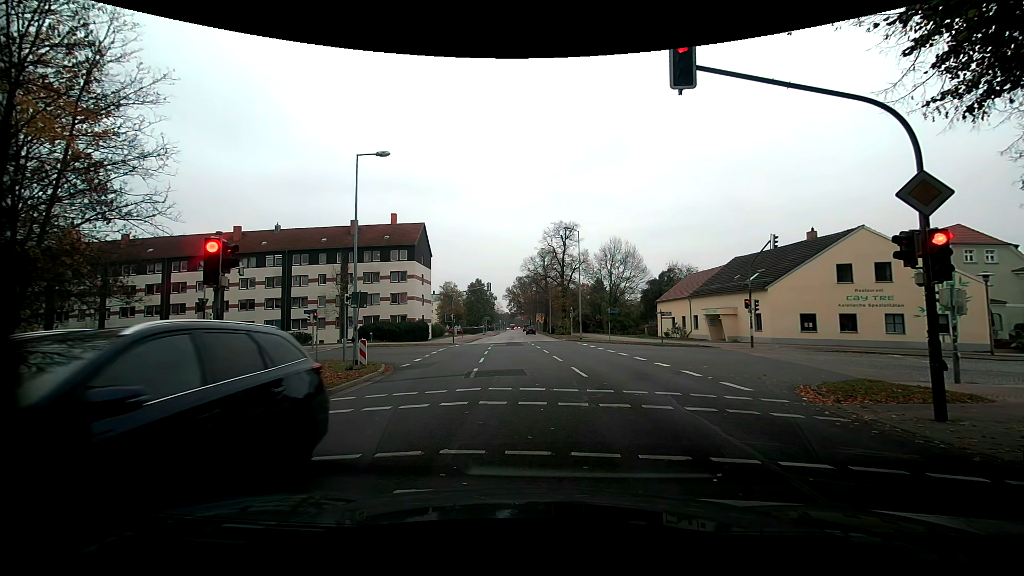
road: residential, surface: asphalt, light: Day
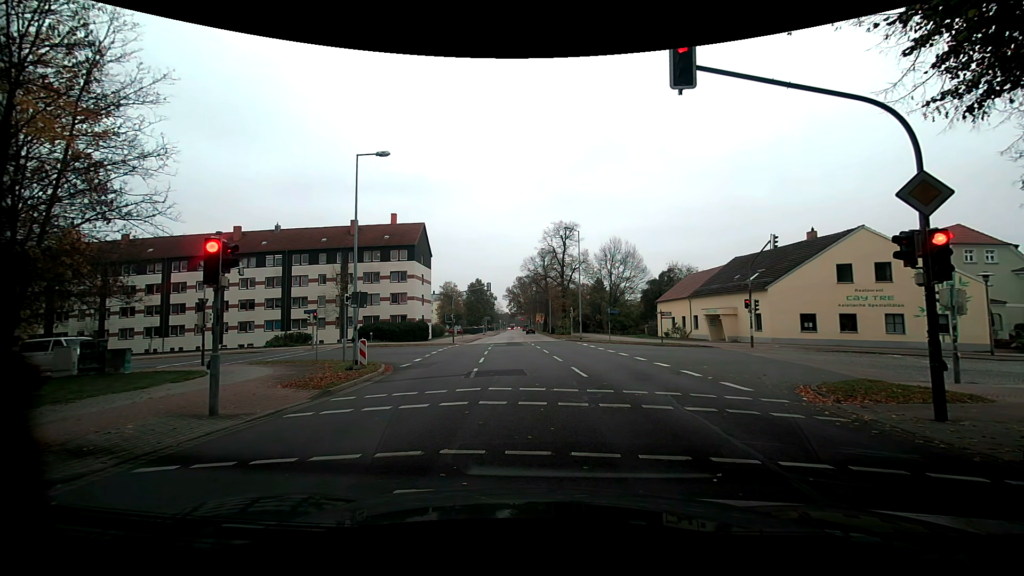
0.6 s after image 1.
(0.0, 0.0) m; 0°
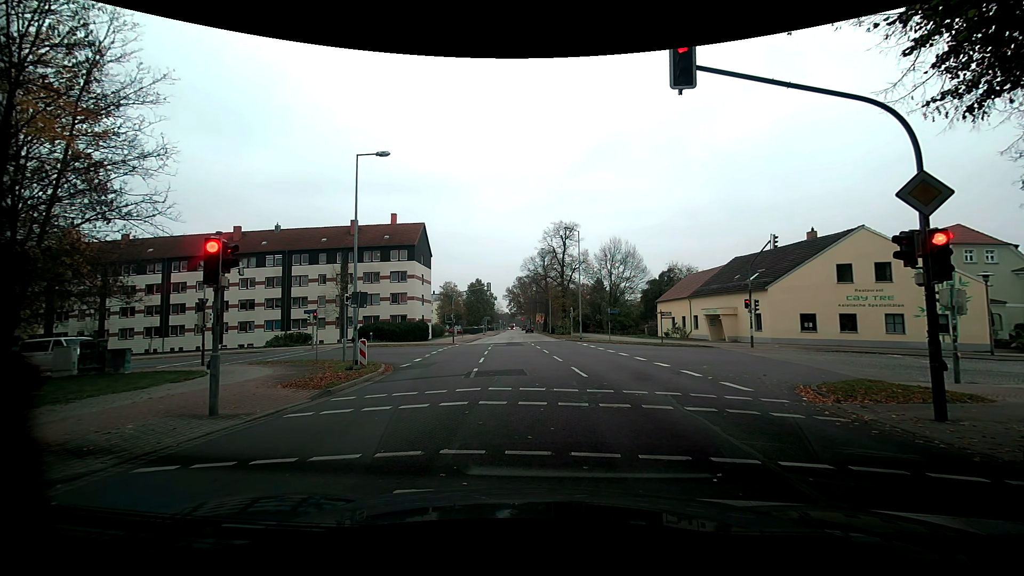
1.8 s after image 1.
(0.0, 0.0) m; 0°
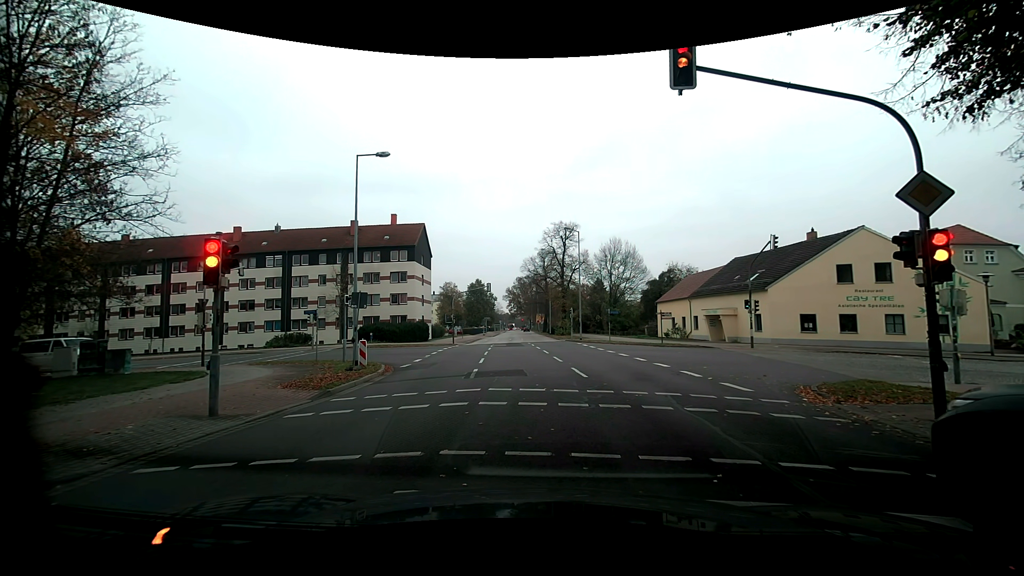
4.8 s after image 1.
(0.0, 0.0) m; 0°
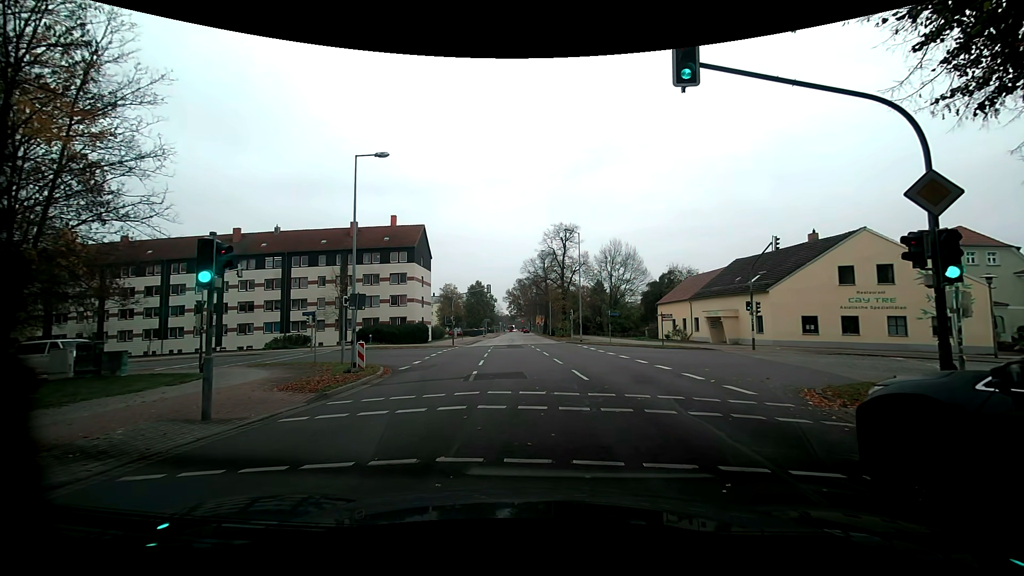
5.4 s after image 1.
(0.0, +0.3) m; 0°
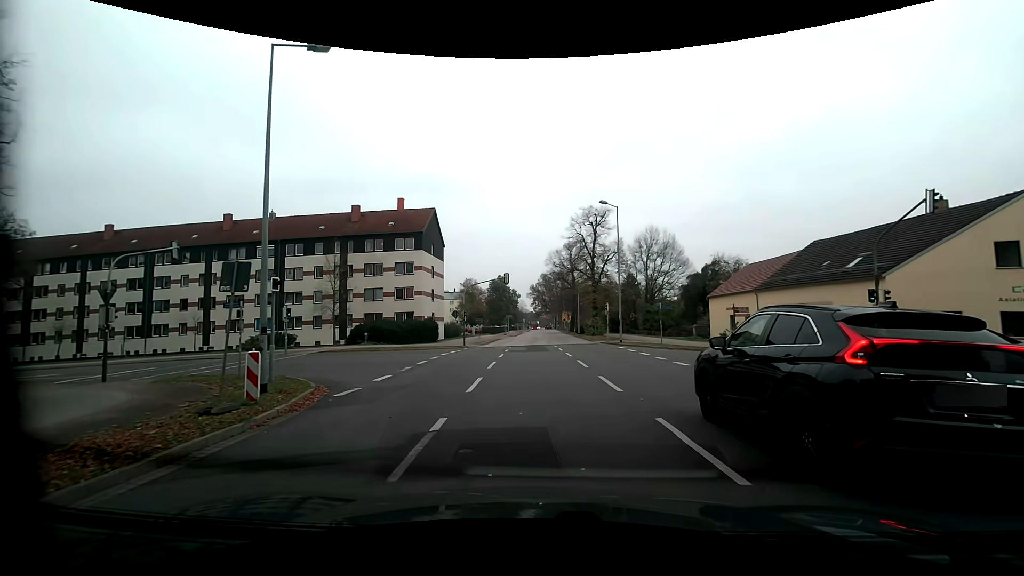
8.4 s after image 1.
(-0.6, +9.8) m; -4°
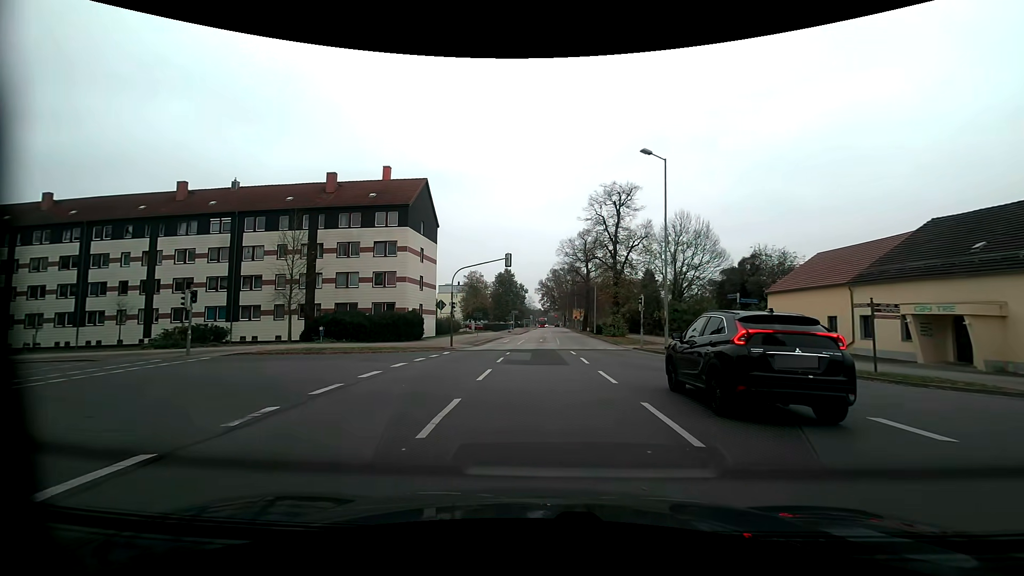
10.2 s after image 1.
(-0.4, +10.9) m; -3°
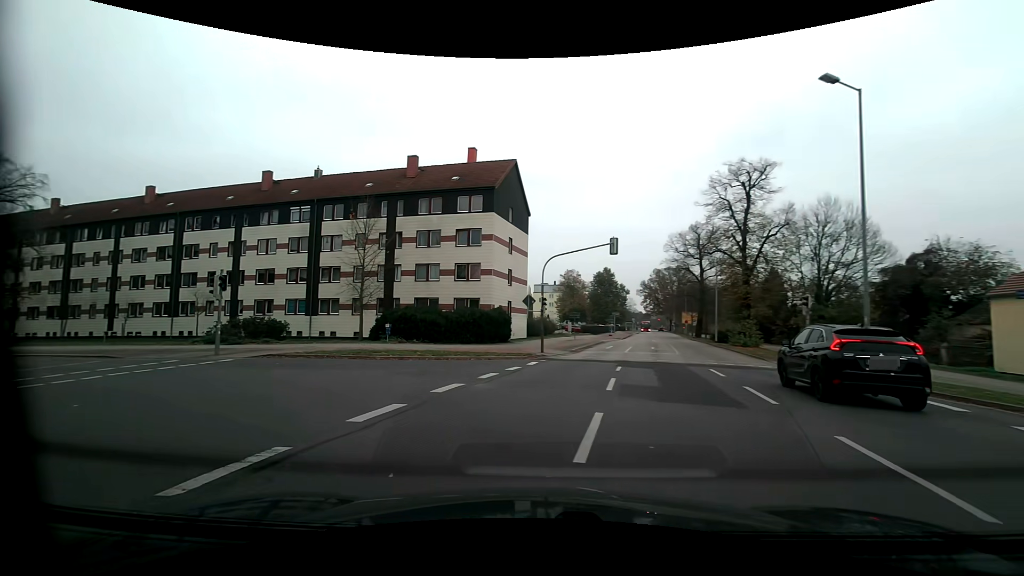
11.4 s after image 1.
(-0.5, +6.9) m; -12°
(-3, +9) (-11, +16) (-20, +20) (-29, +23) (-39, +27) (-48, +30) (-57, +33) (-67, +37) (-76, +40) (-85, +45) m
